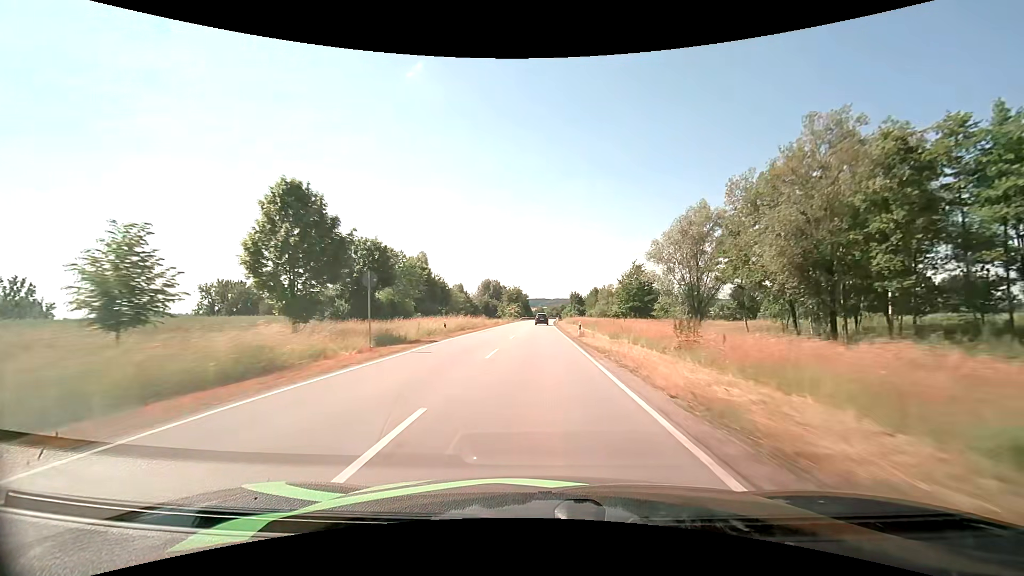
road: tertiary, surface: asphalt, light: Day
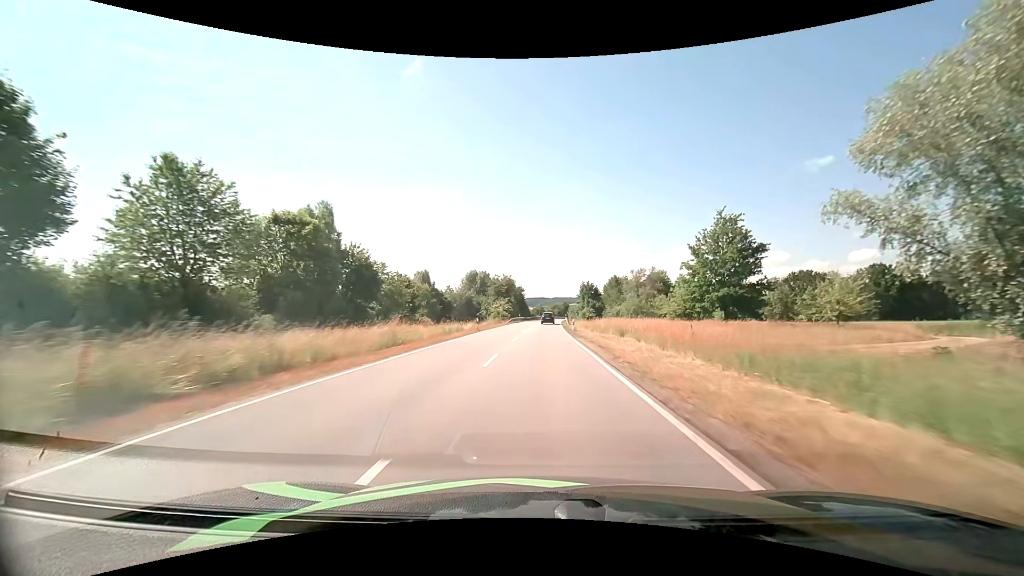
(0.0, +38.9) m; 0°
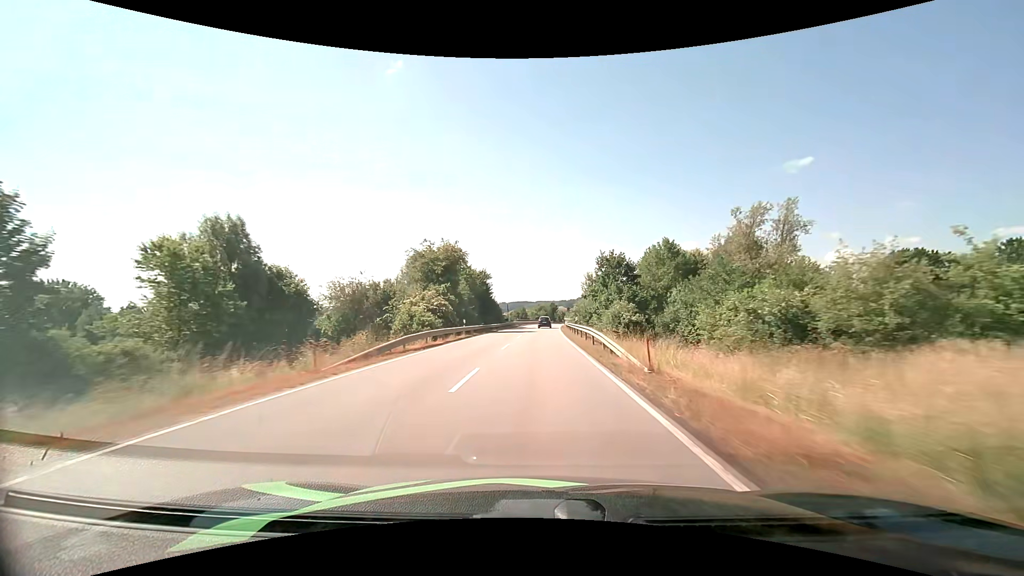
(+0.9, +52.6) m; +2°
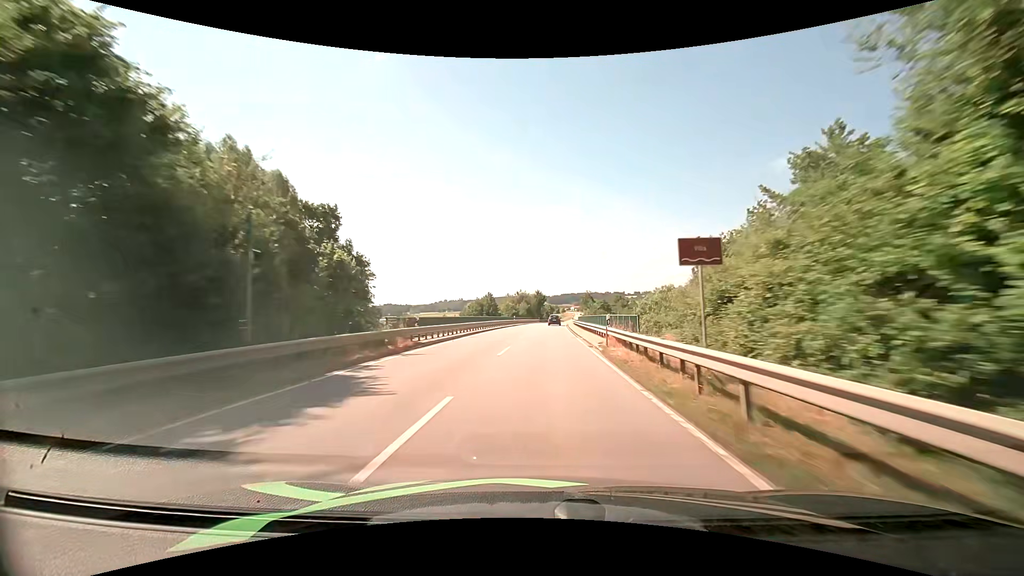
(+0.9, +65.5) m; +2°
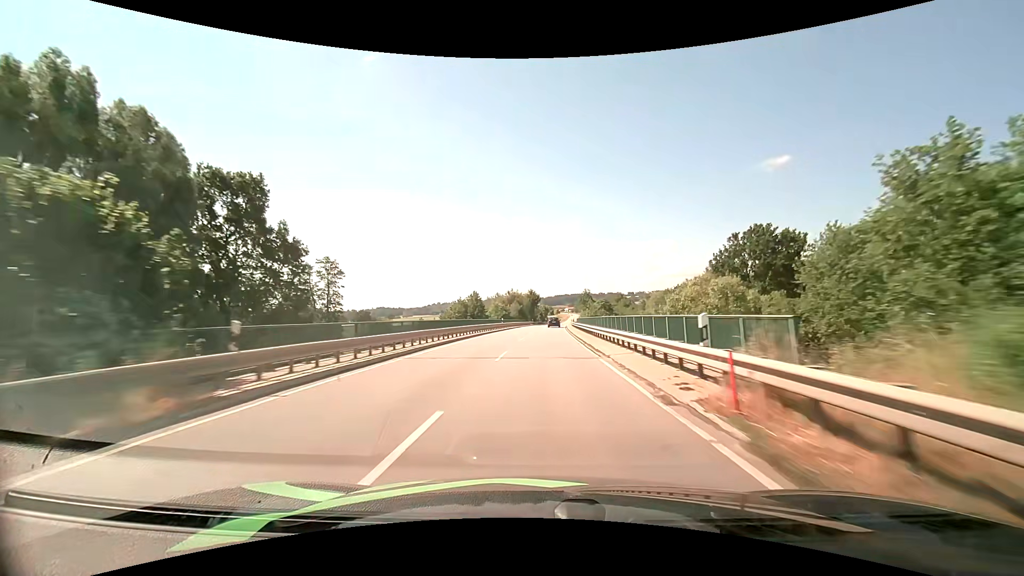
(+0.1, +13.1) m; +1°
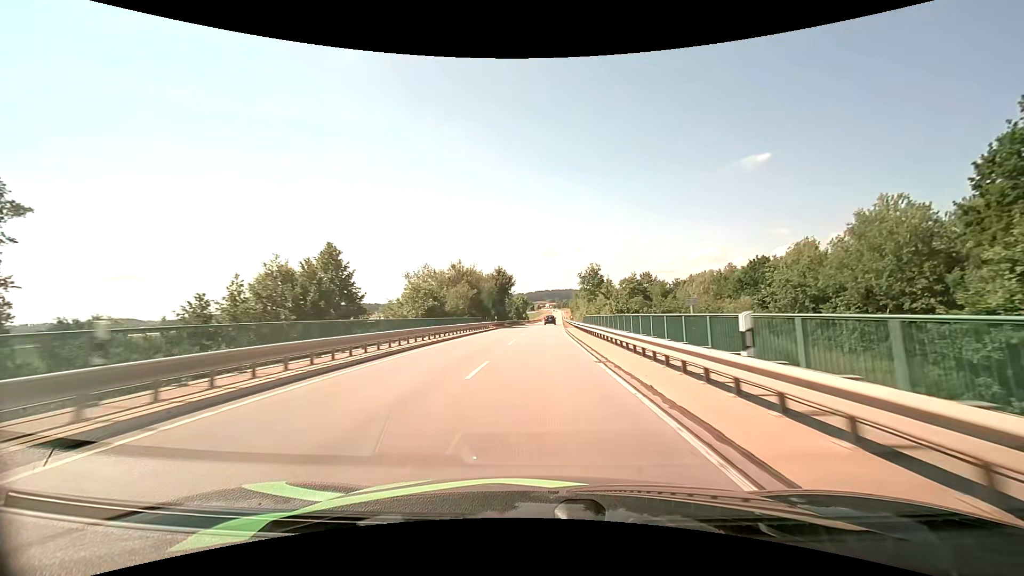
(+1.1, +53.3) m; +2°
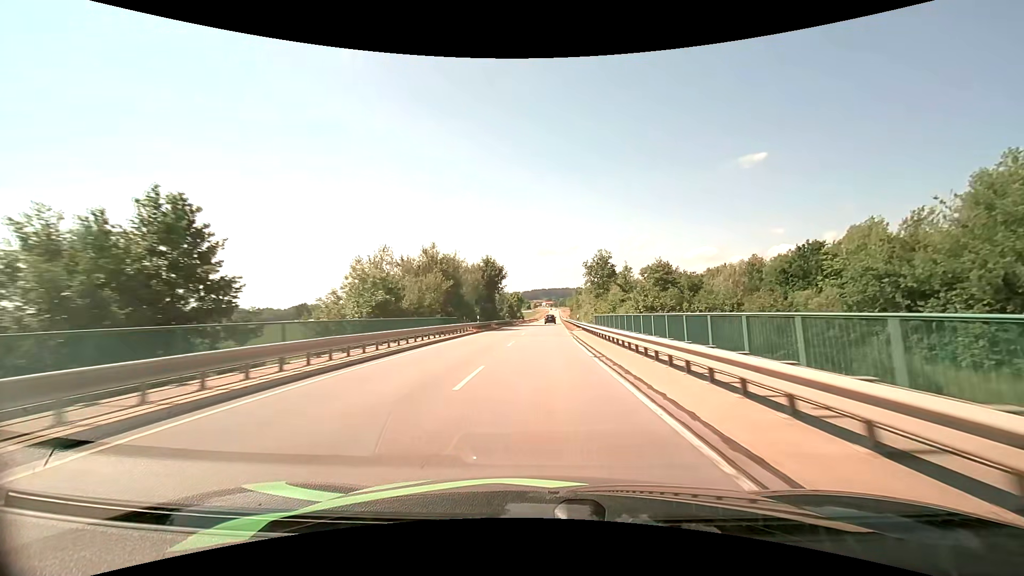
(0.0, +13.6) m; 0°
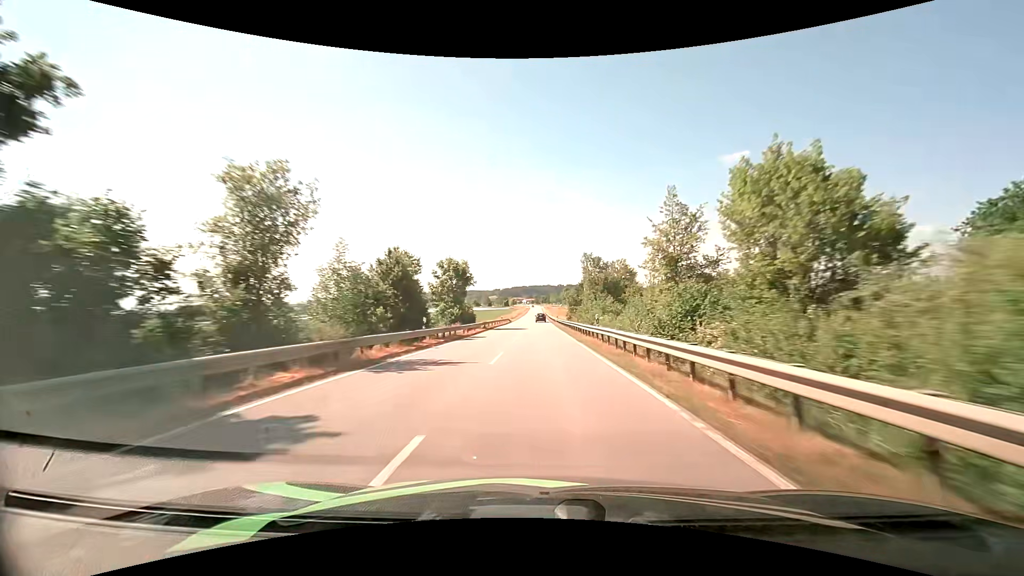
(+1.3, +68.0) m; +2°
(0, +10) (0, +20) (0, +30) (0, +40) (0, +50) (0, +60) (0, +70) (0, +80) (0, +90) (0, +100) m
